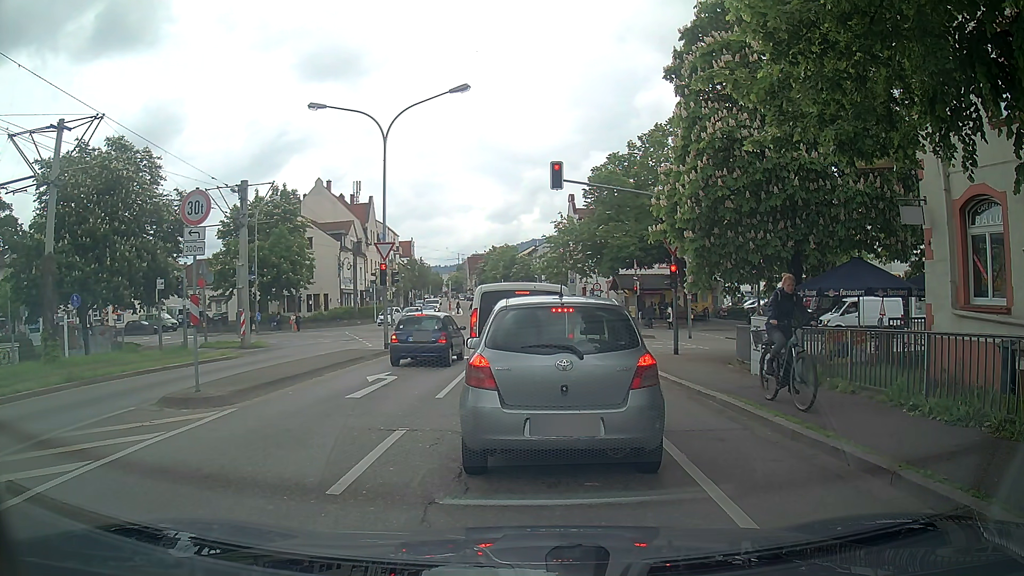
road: tertiary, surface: asphalt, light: Day
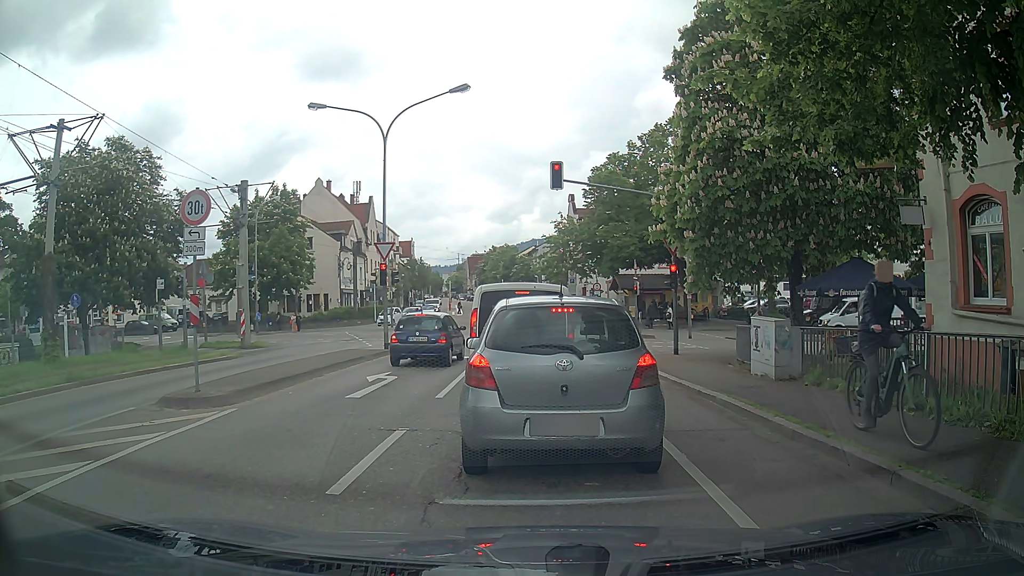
(0.0, 0.0) m; 0°
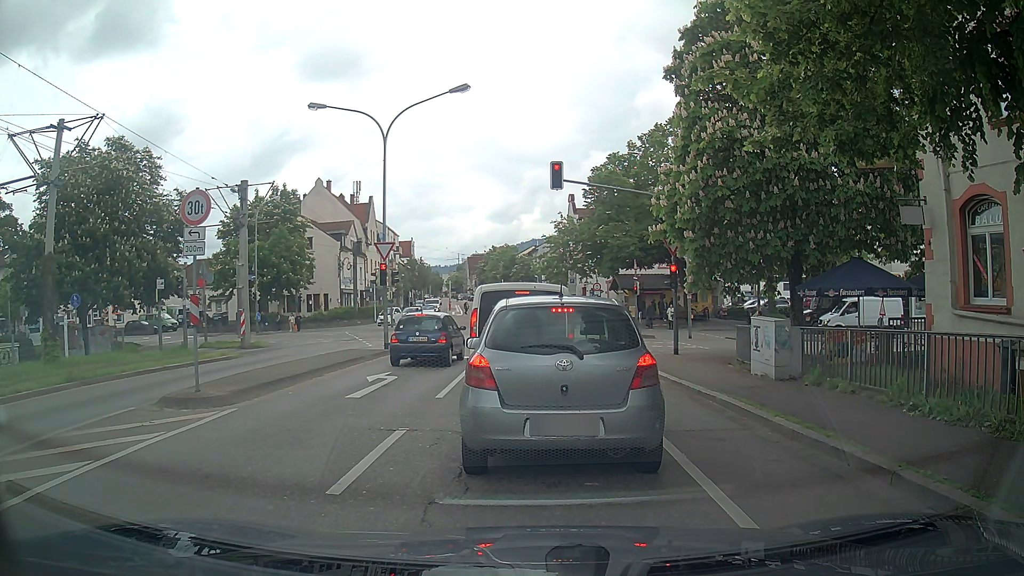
(0.0, 0.0) m; 0°
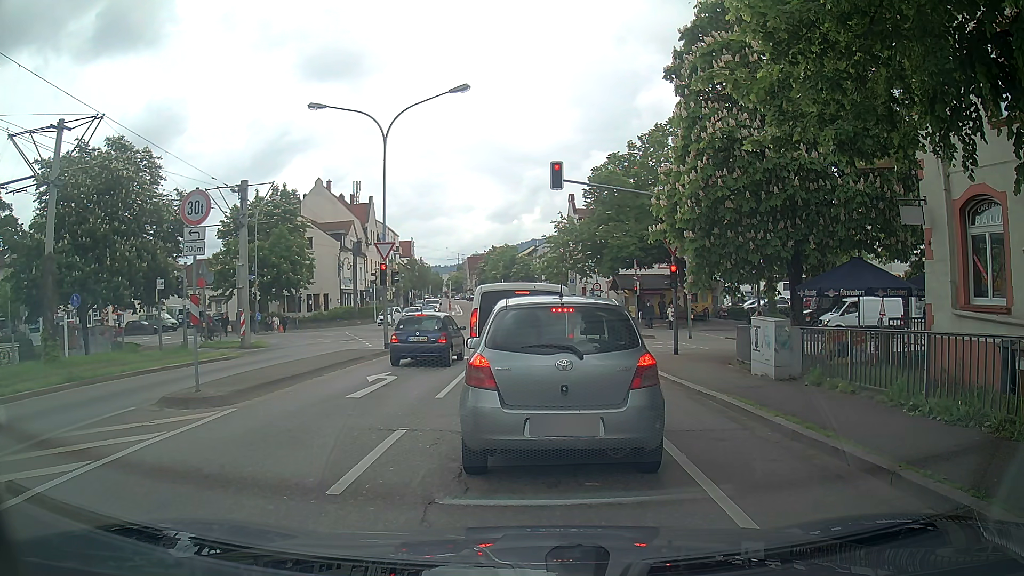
(0.0, 0.0) m; 0°
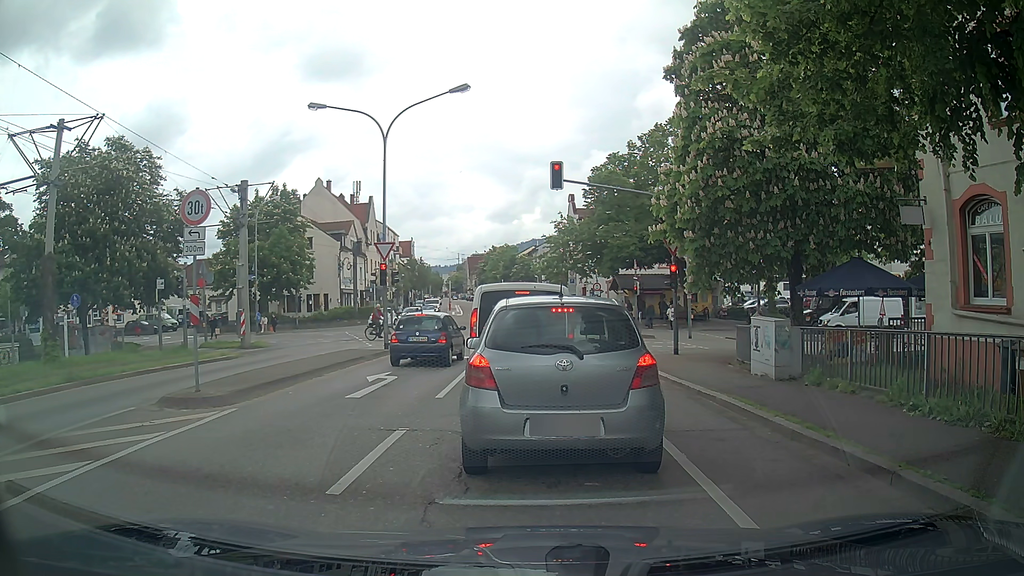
(0.0, 0.0) m; 0°
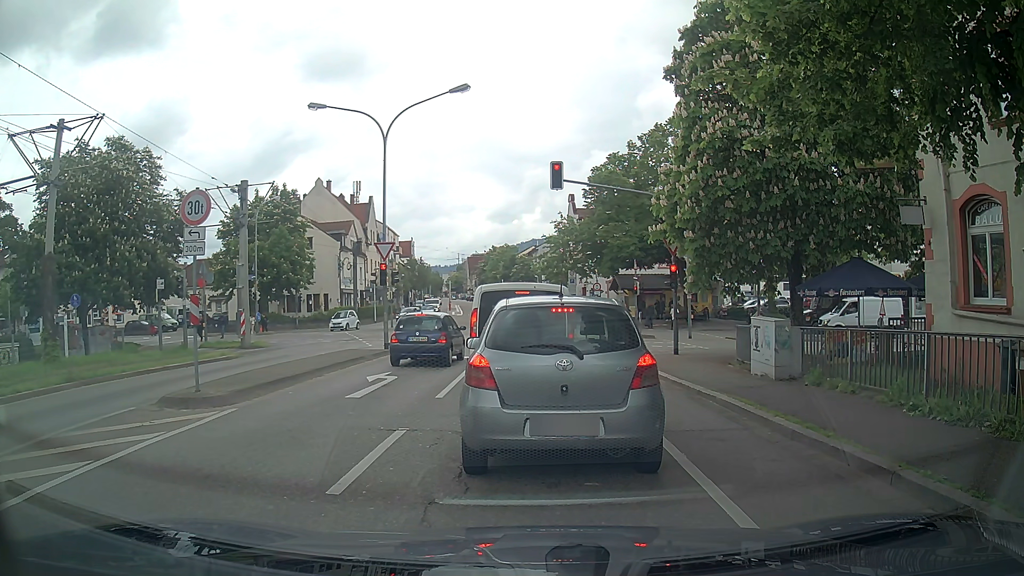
(0.0, 0.0) m; 0°
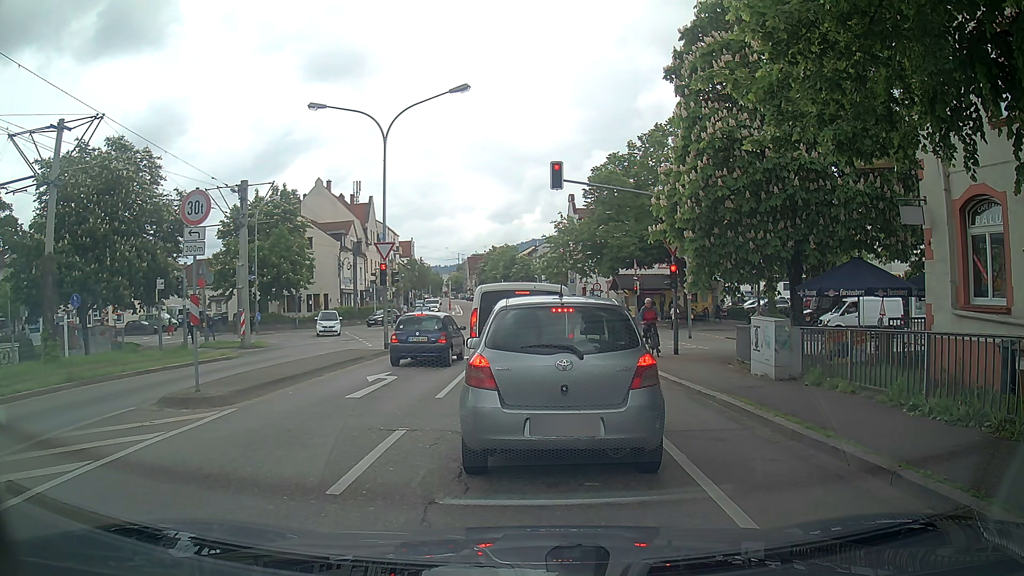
(0.0, 0.0) m; 0°
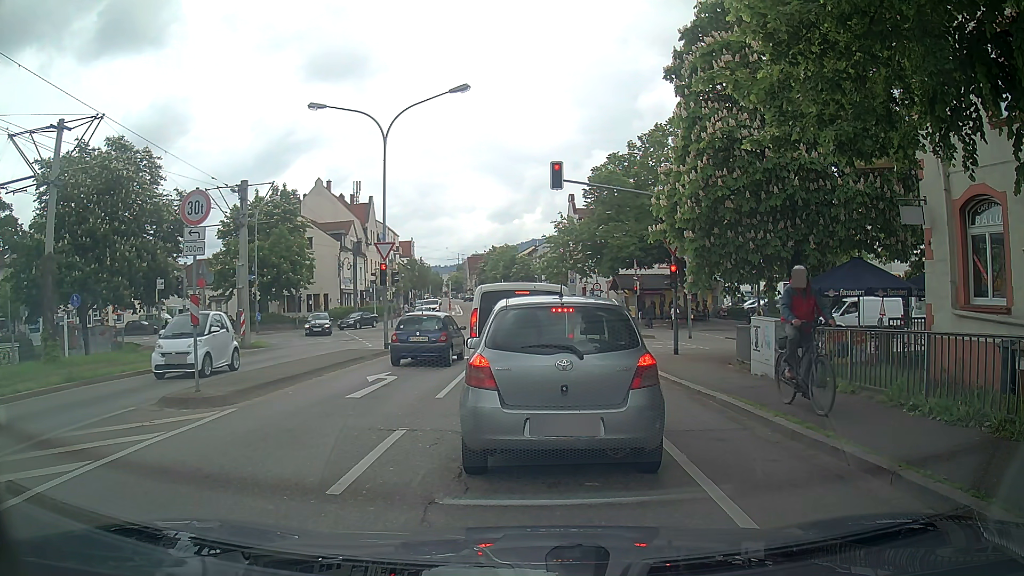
(0.0, 0.0) m; 0°
